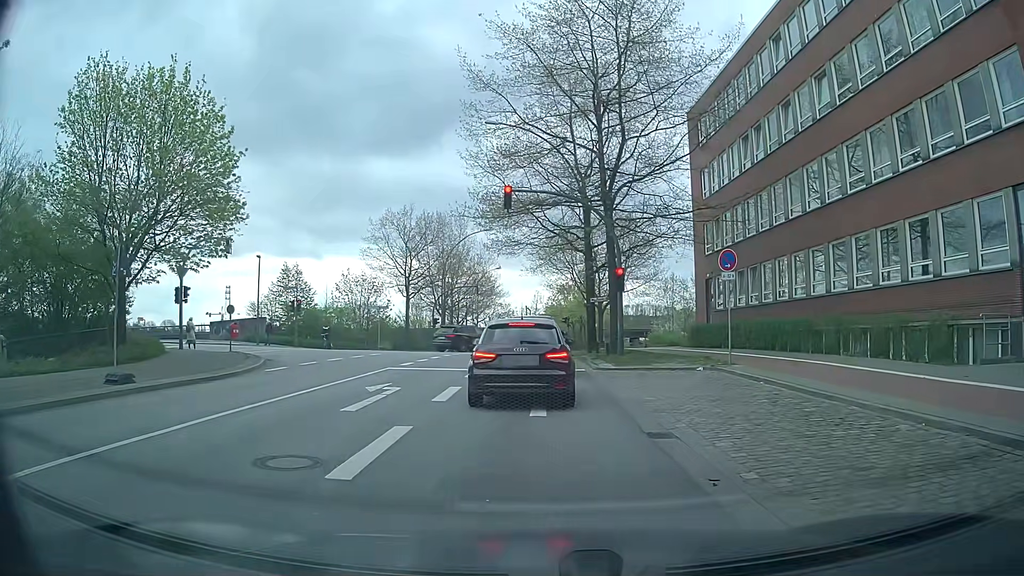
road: secondary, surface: asphalt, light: Day
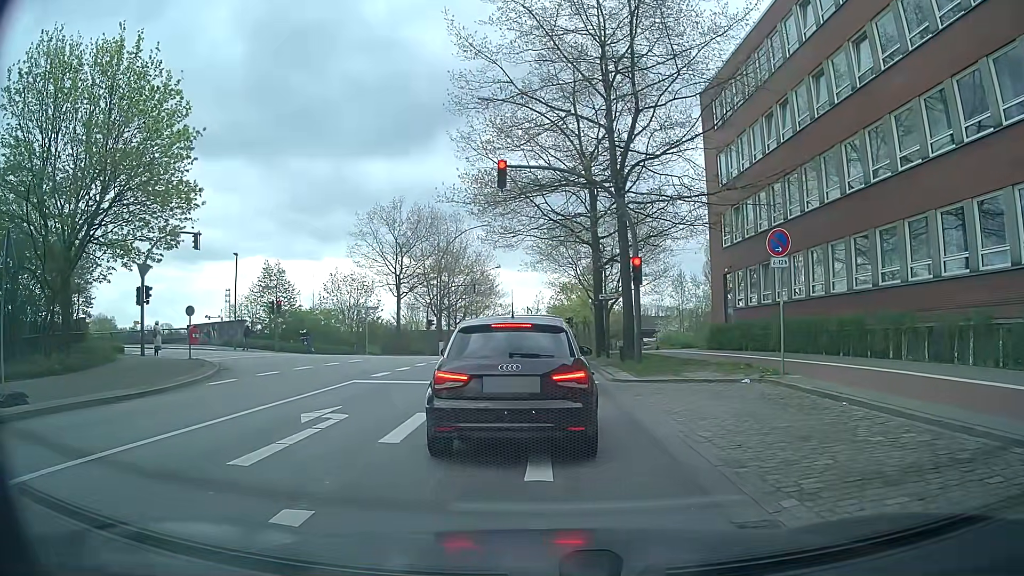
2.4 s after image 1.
(-0.1, +3.9) m; -1°
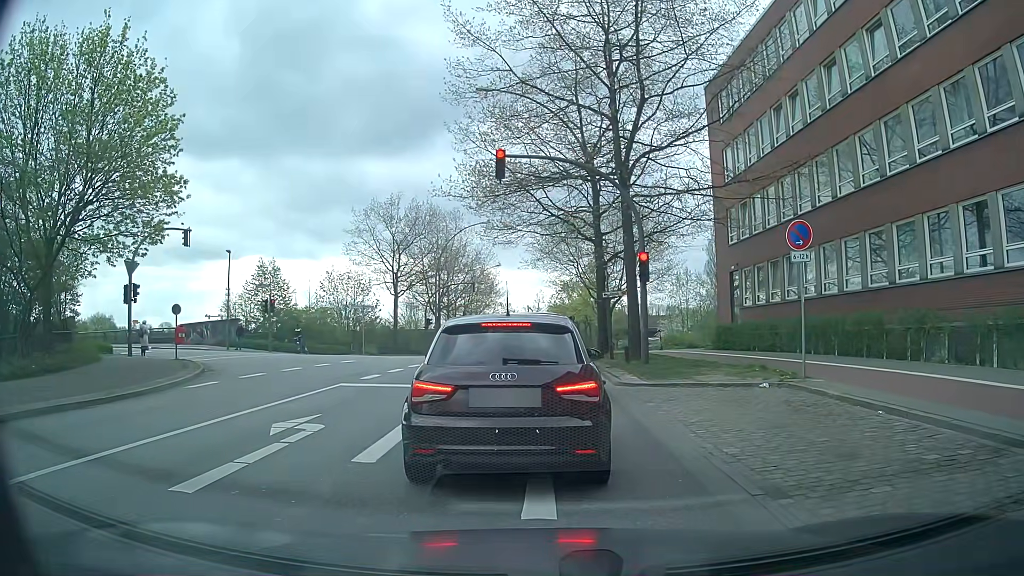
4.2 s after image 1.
(0.0, +1.1) m; 0°
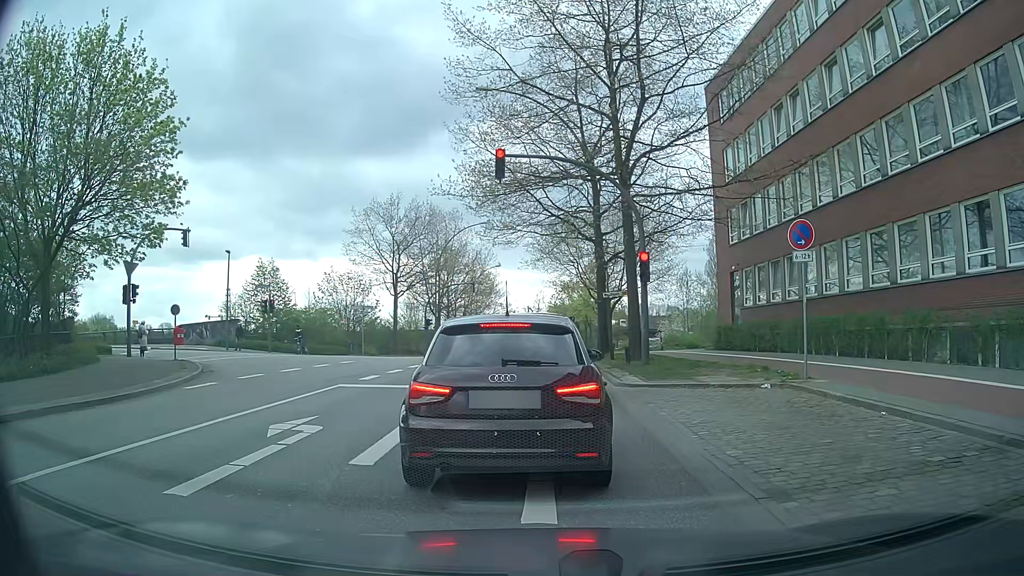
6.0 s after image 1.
(0.0, +0.2) m; 0°
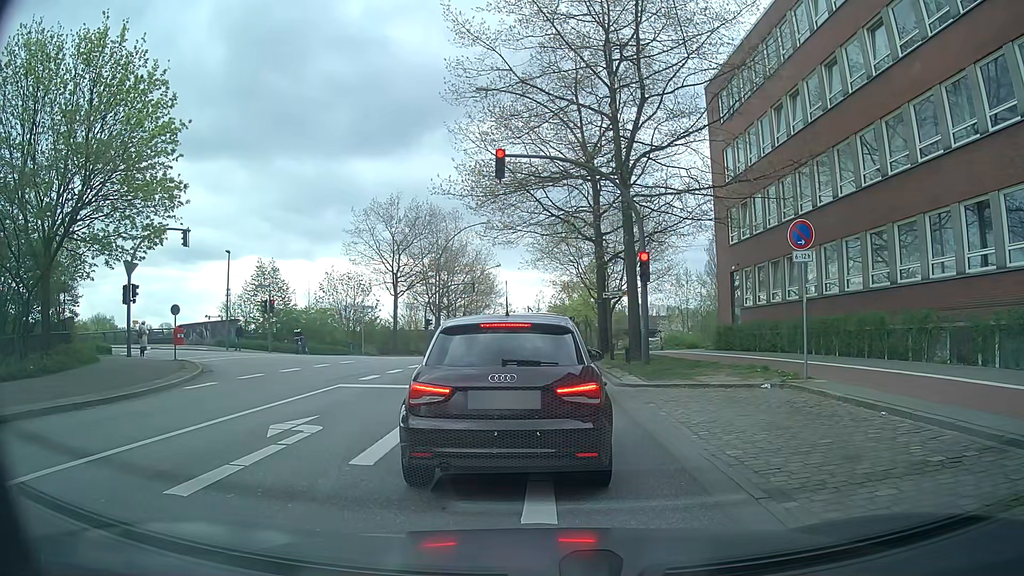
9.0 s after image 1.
(0.0, 0.0) m; 0°
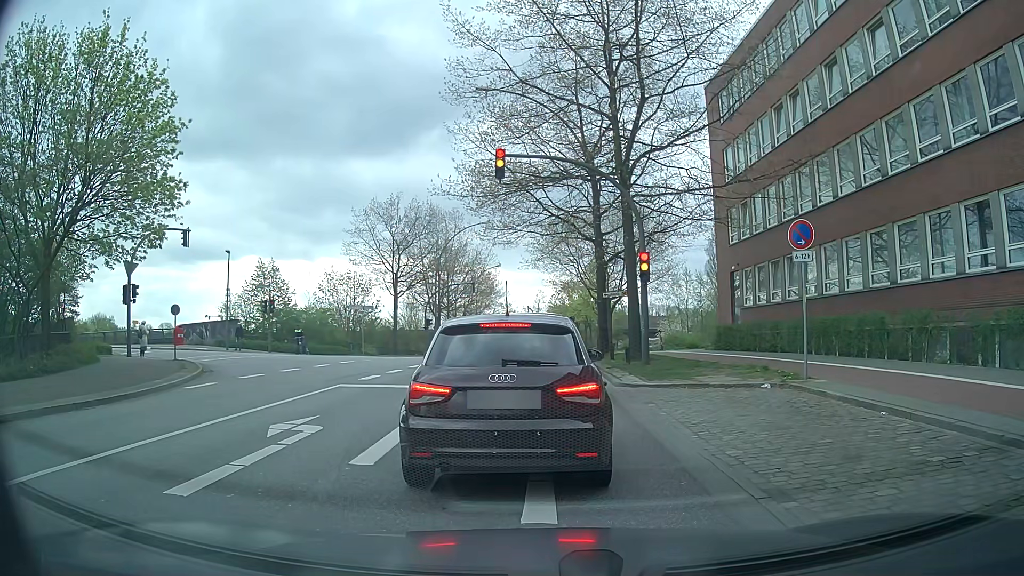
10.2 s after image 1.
(0.0, 0.0) m; 0°
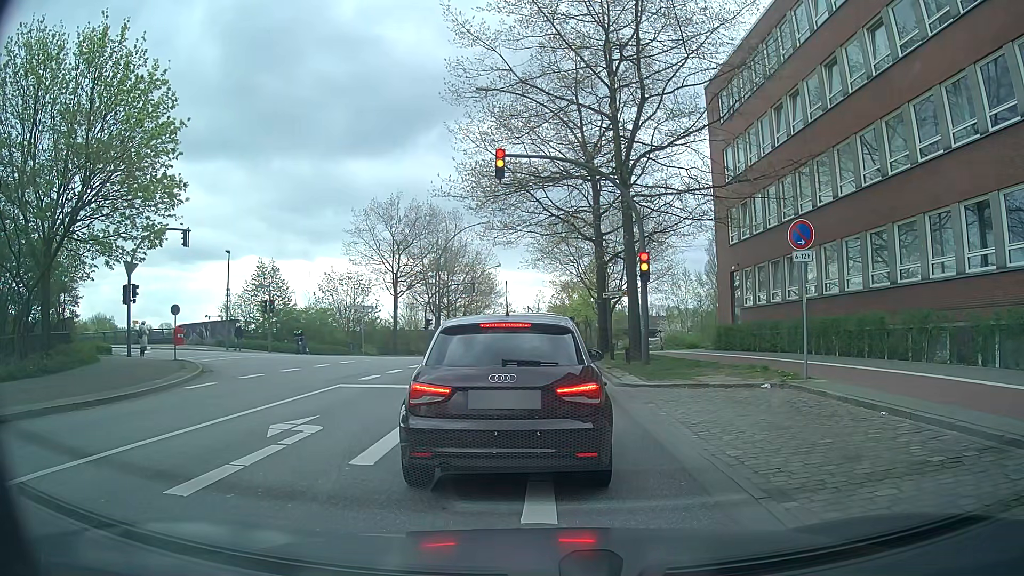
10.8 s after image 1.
(0.0, 0.0) m; 0°
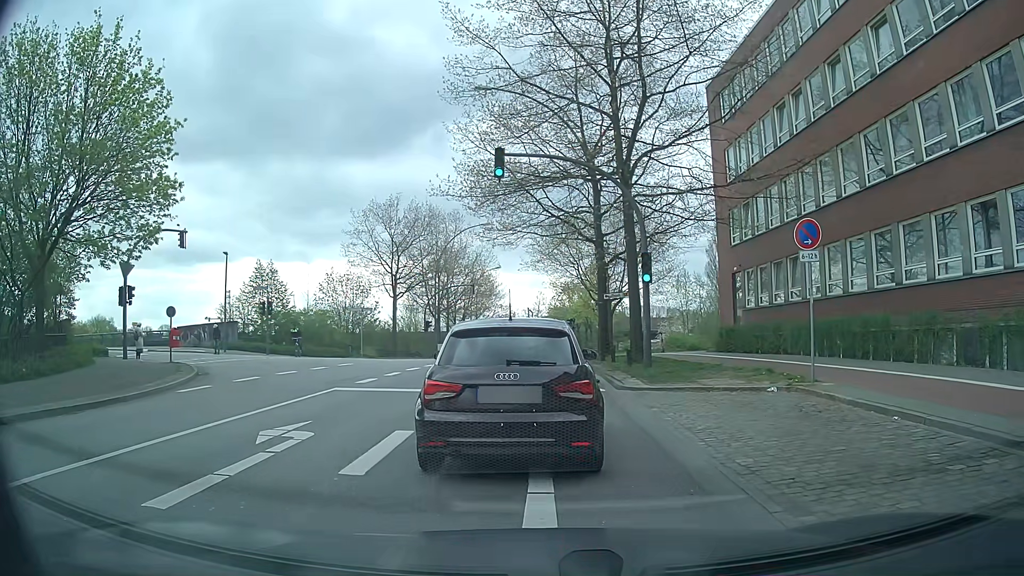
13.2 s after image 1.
(0.0, +0.4) m; 0°
